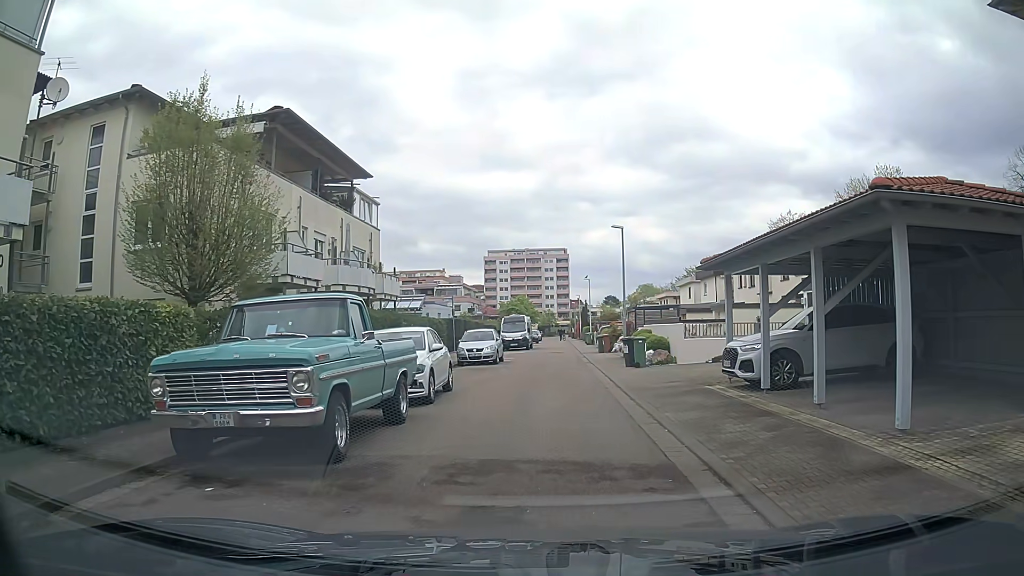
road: residential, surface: asphalt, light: Day
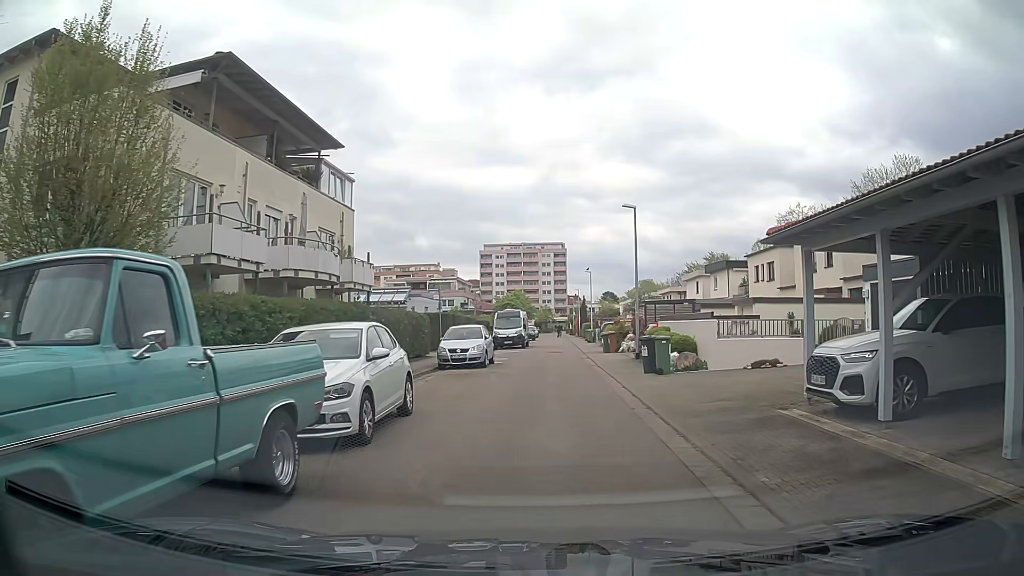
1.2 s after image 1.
(+0.2, +4.9) m; +2°
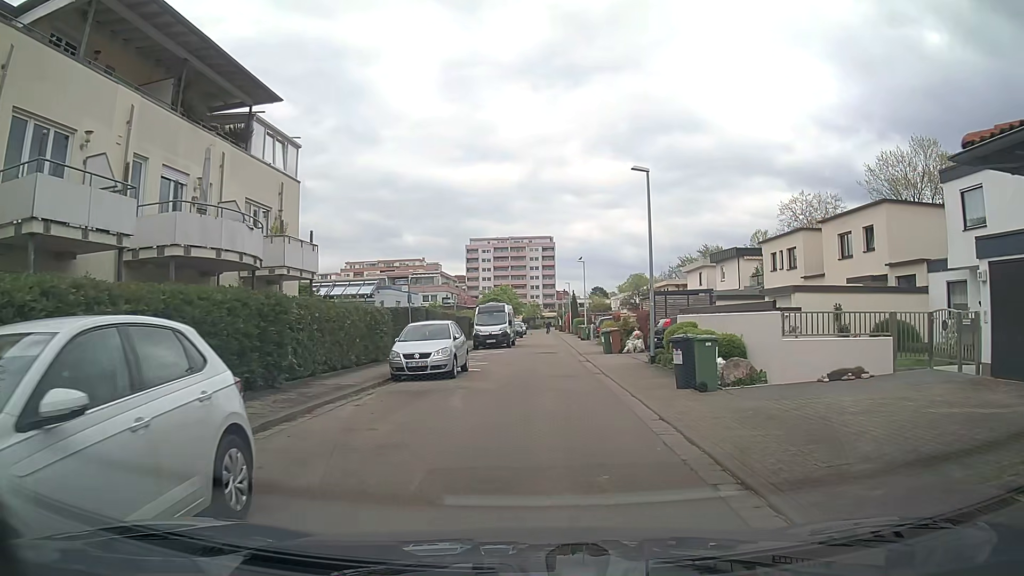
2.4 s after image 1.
(0.0, +6.0) m; +1°
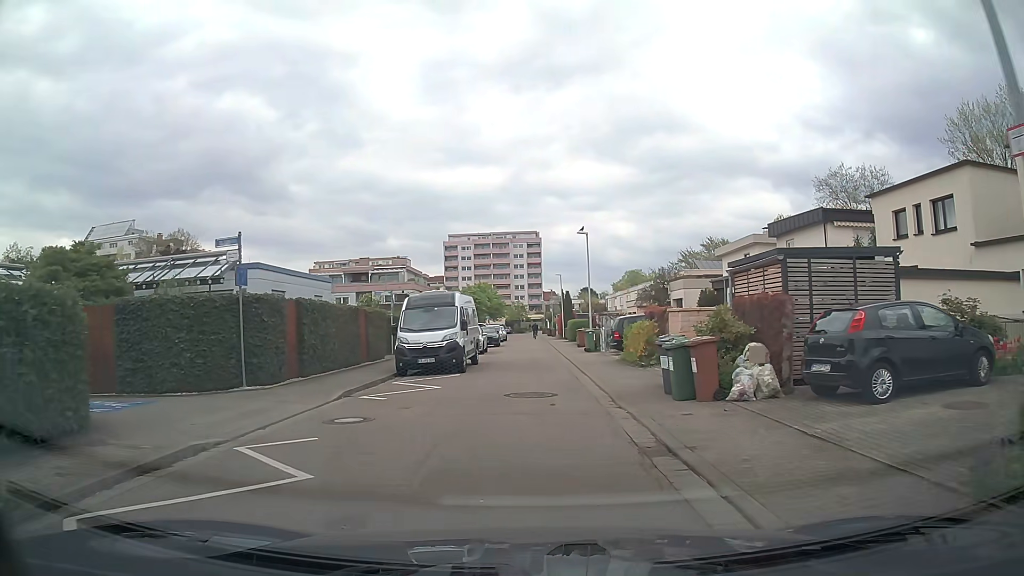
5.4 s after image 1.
(+0.3, +17.7) m; +1°
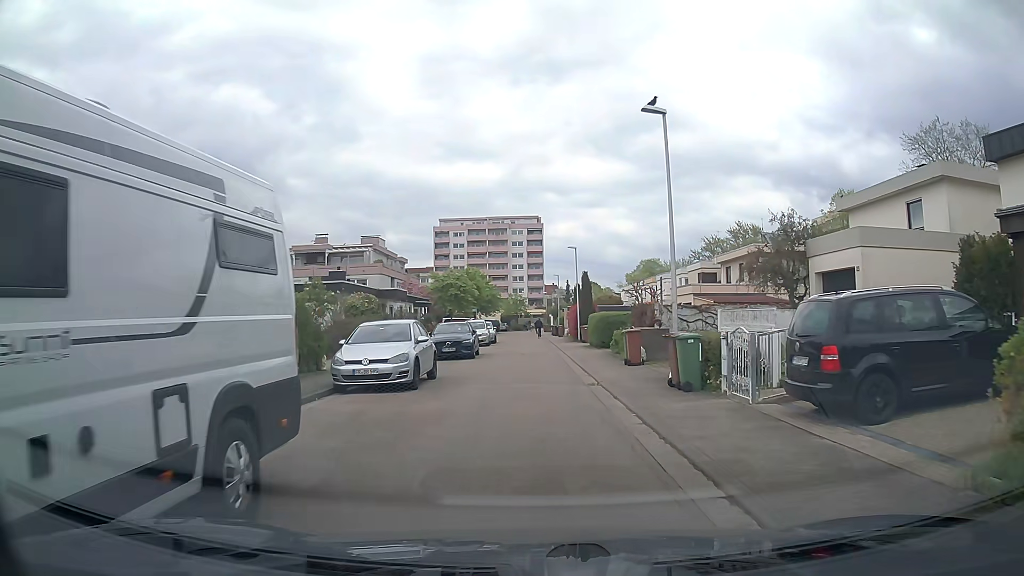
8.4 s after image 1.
(-0.3, +20.4) m; 0°
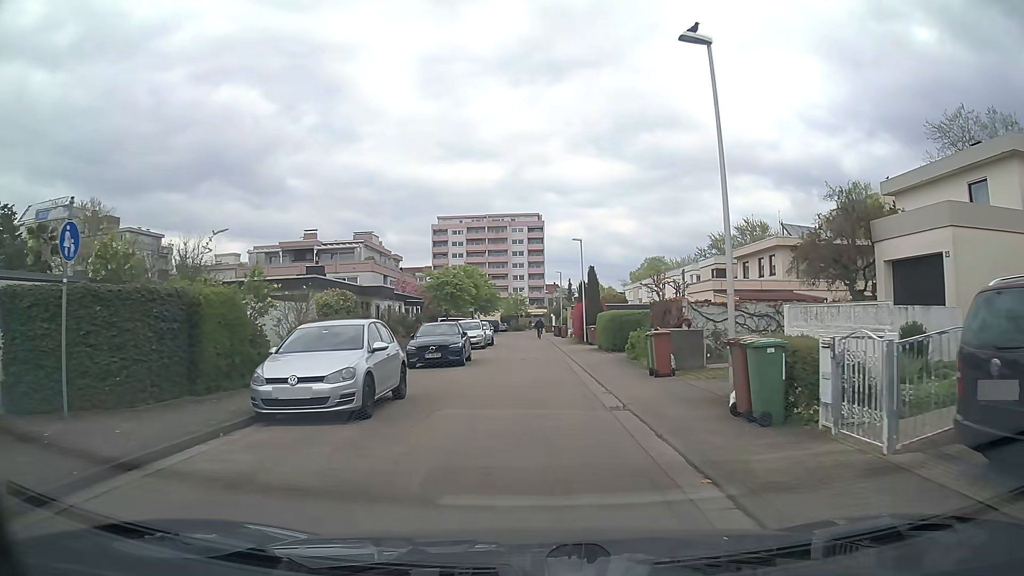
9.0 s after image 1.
(0.0, +4.2) m; 0°
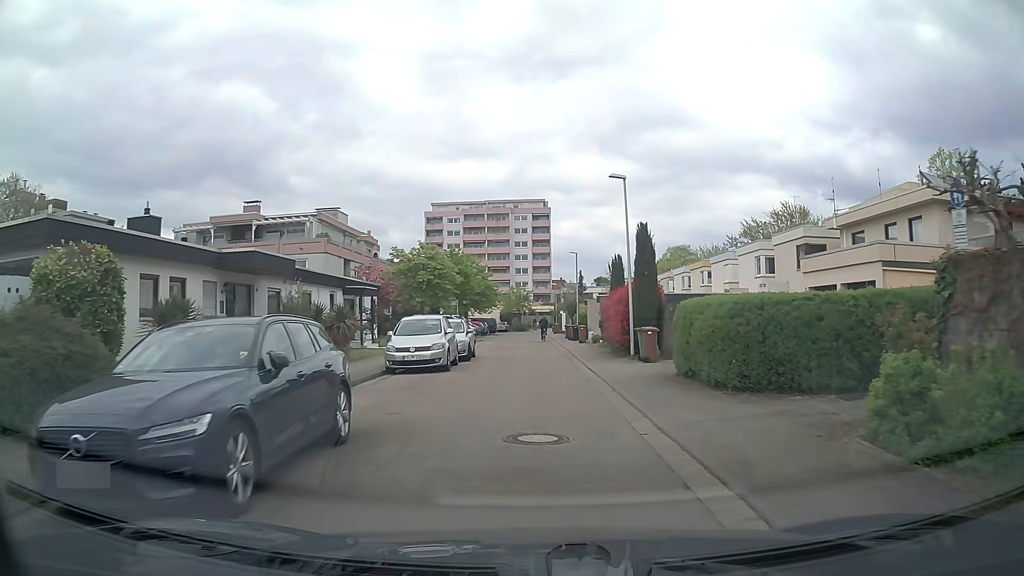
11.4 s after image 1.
(-0.2, +17.1) m; 0°
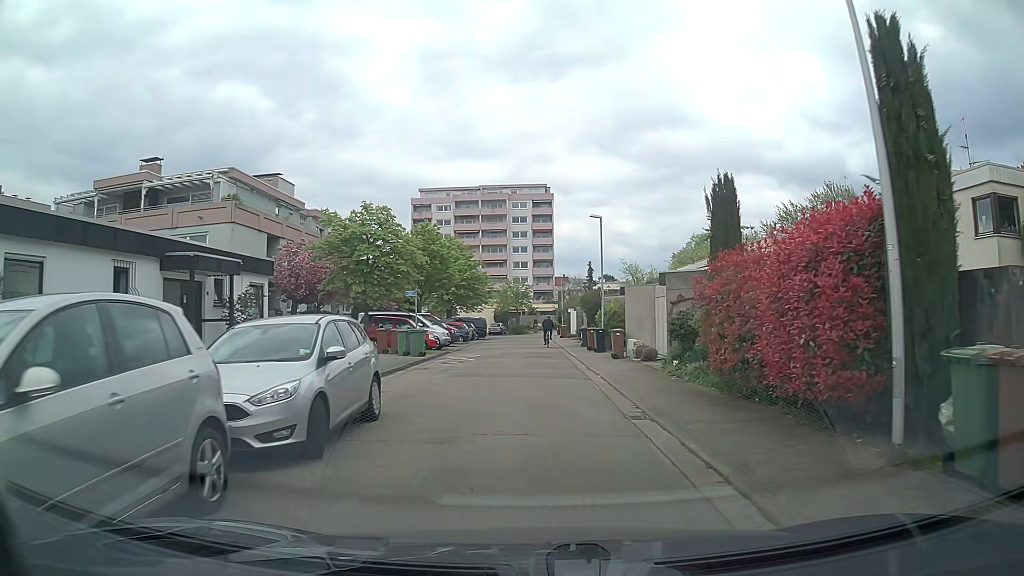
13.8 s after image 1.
(-0.2, +16.7) m; -1°
(0, +10) (0, +20) (0, +30) (0, +40) (0, +50) (0, +60) (0, +70) (-6, +77) (-16, +79) (-26, +80) m
